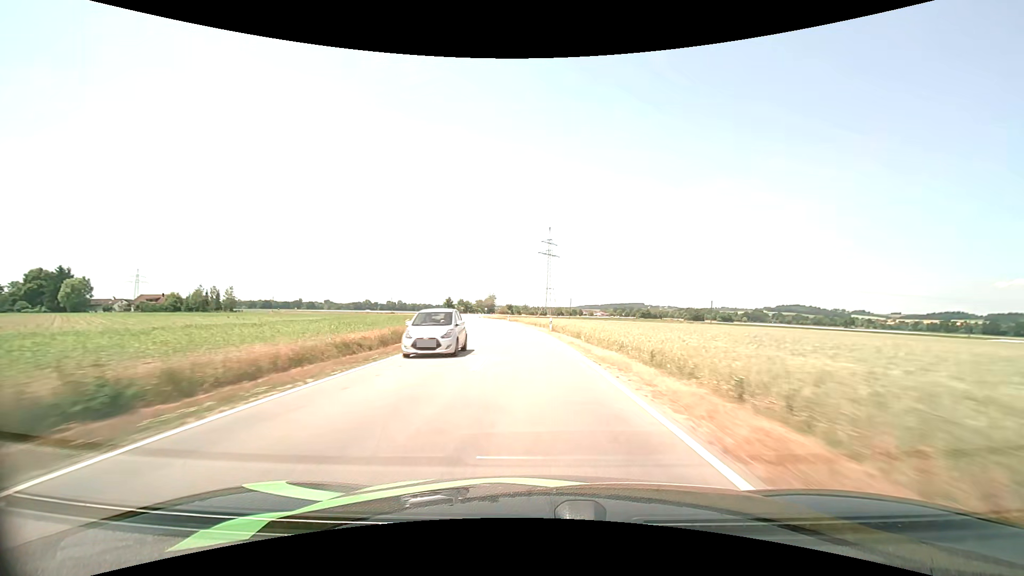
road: tertiary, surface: asphalt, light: Day
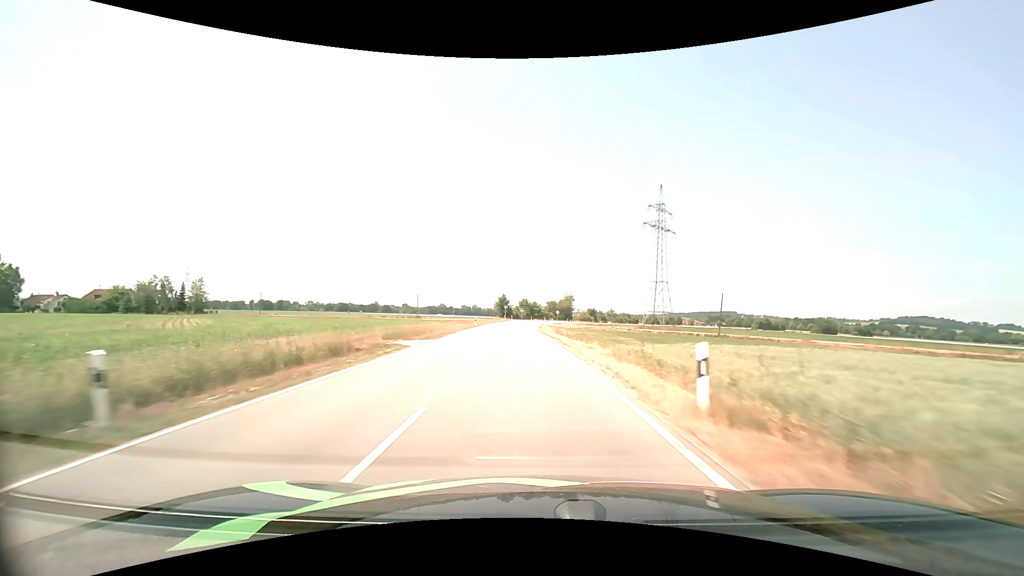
(-5.6, +69.4) m; -9°
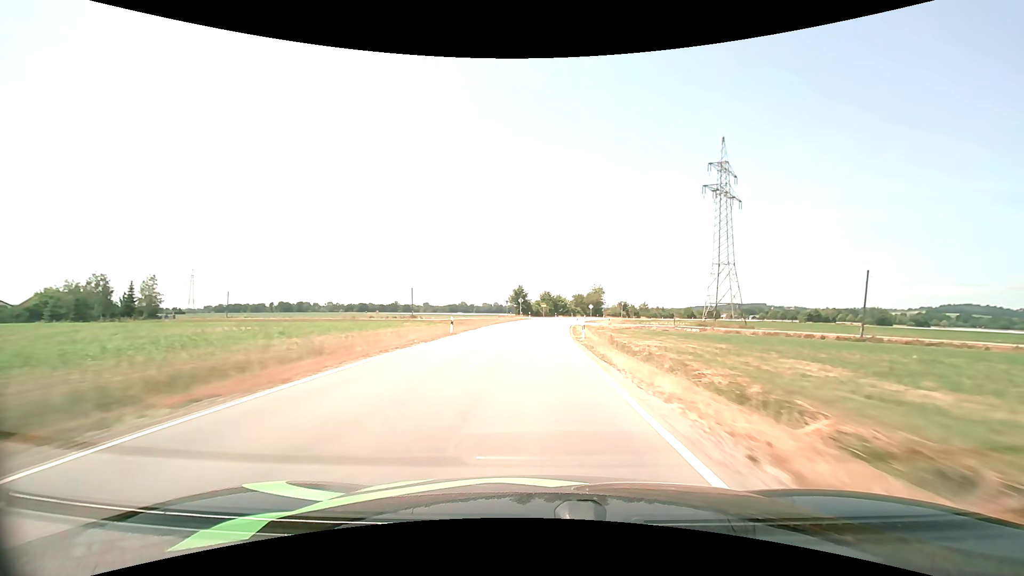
(-0.8, +27.6) m; -3°
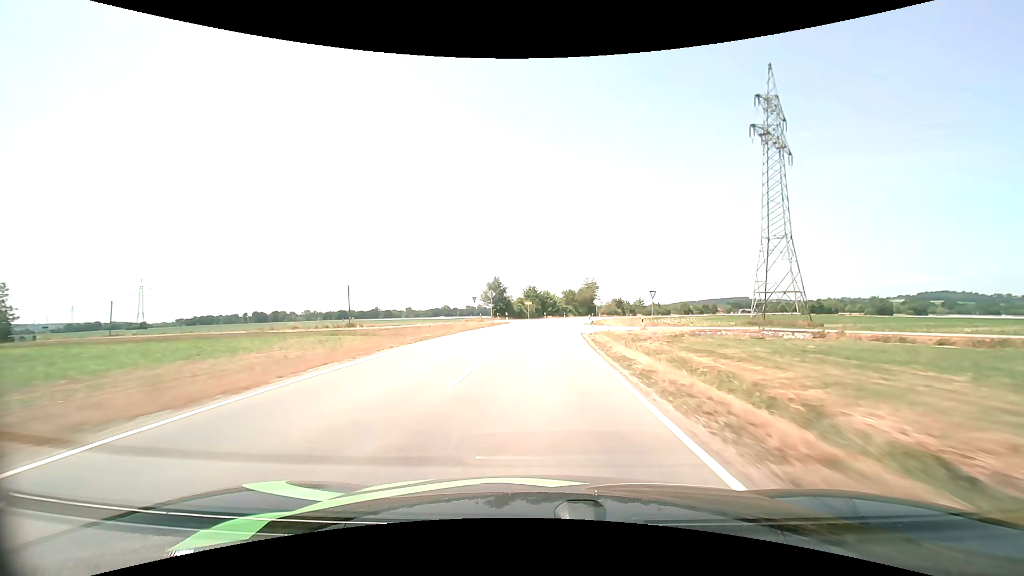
(+0.2, +27.5) m; +2°
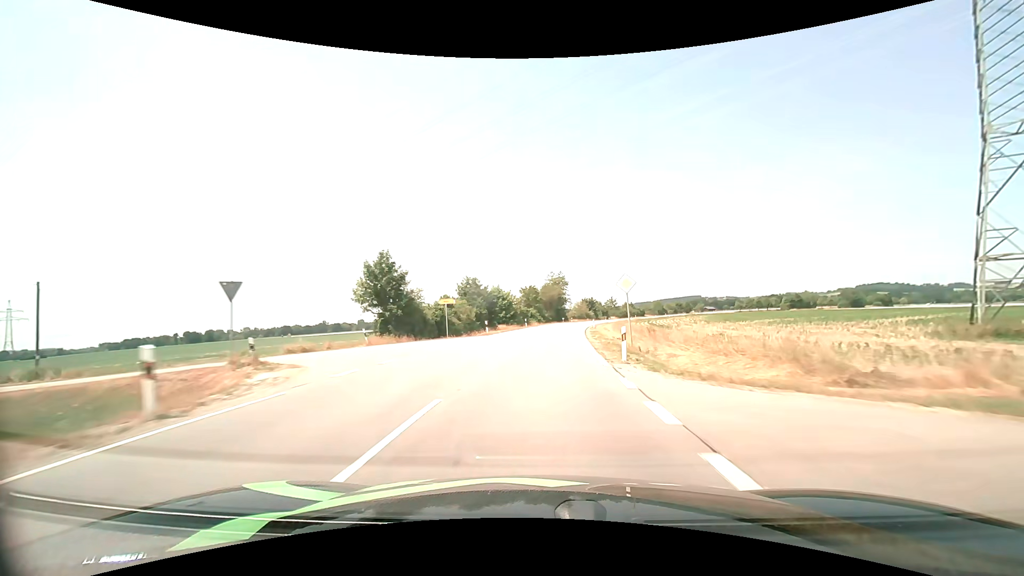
(+1.7, +41.4) m; +5°
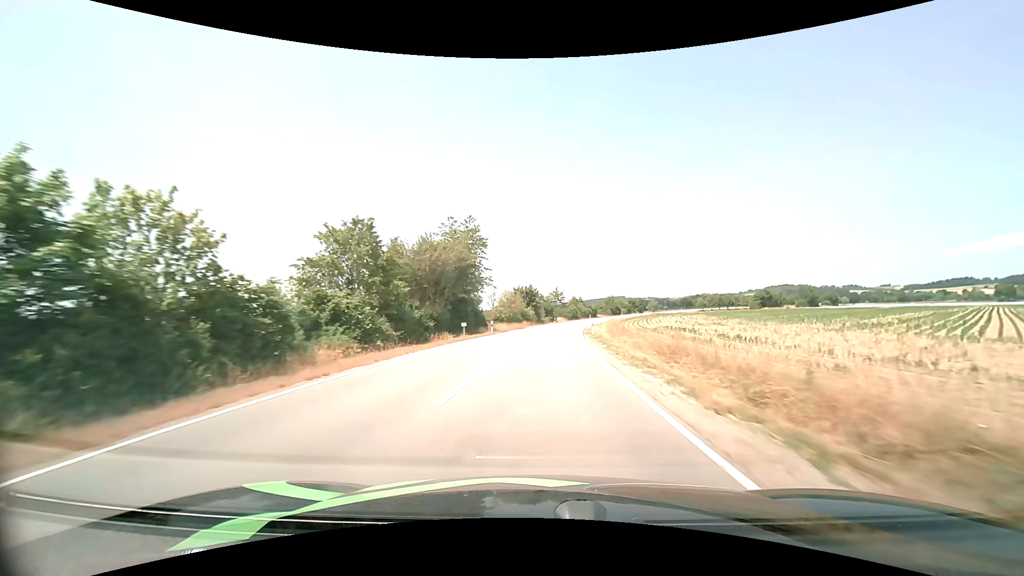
(+4.9, +69.2) m; +8°
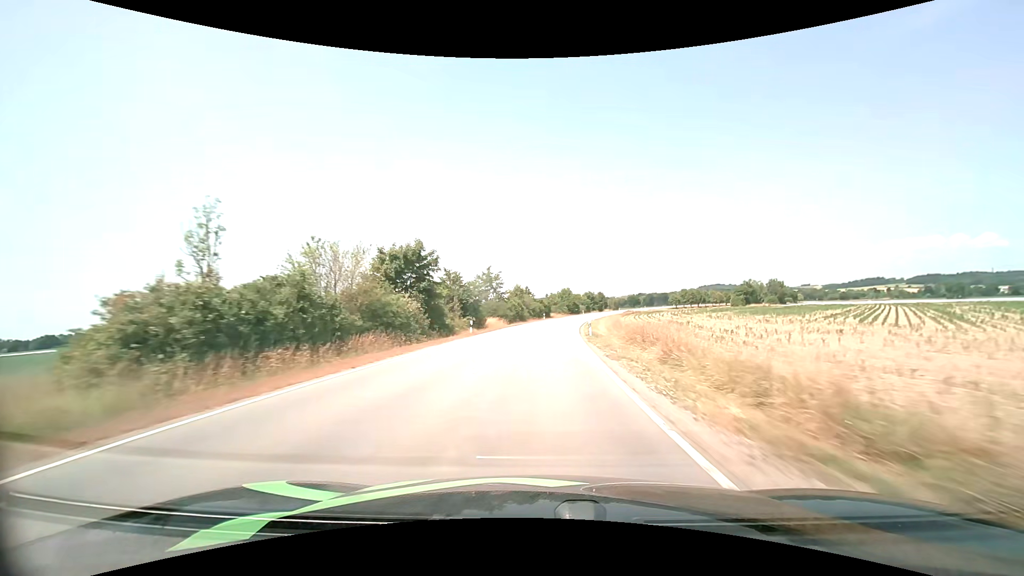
(+3.3, +56.8) m; +7°
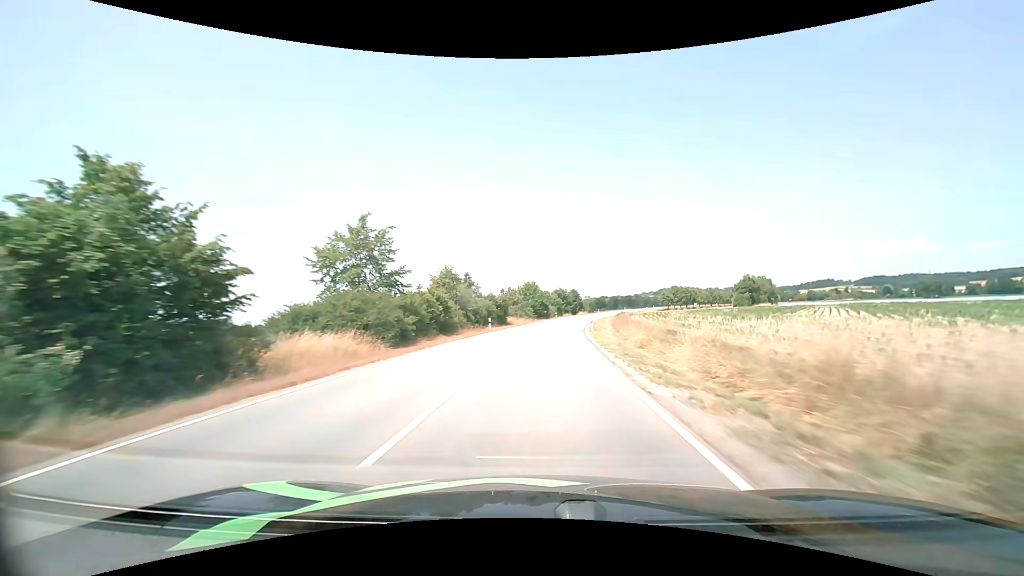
(+1.8, +43.3) m; +5°
(0, +10) (0, +20) (+1, +30) (+2, +40) (+3, +50) (+4, +60) (+5, +70) (+7, +80) (+8, +89) (+11, +99) m
